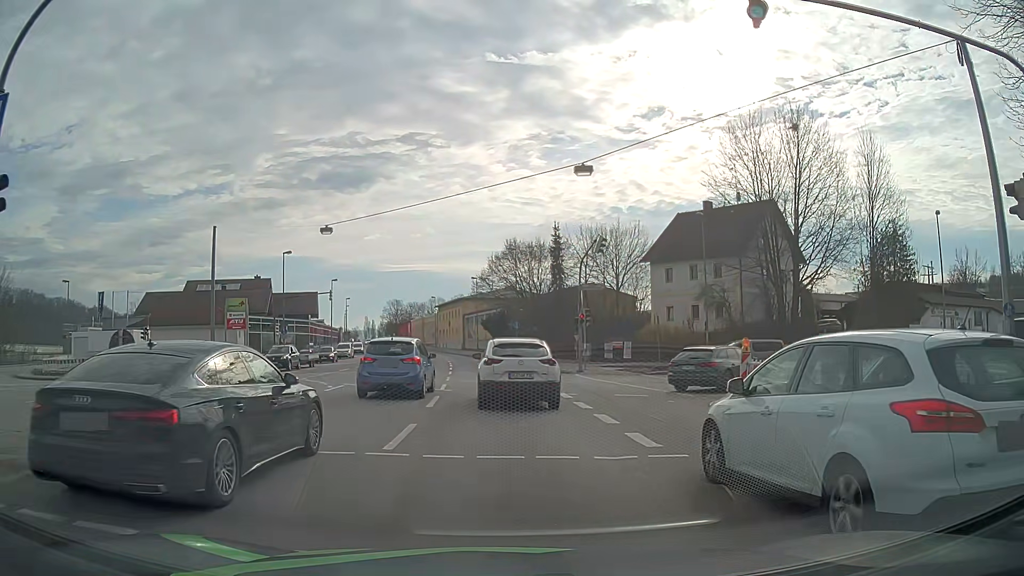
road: primary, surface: asphalt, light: Day
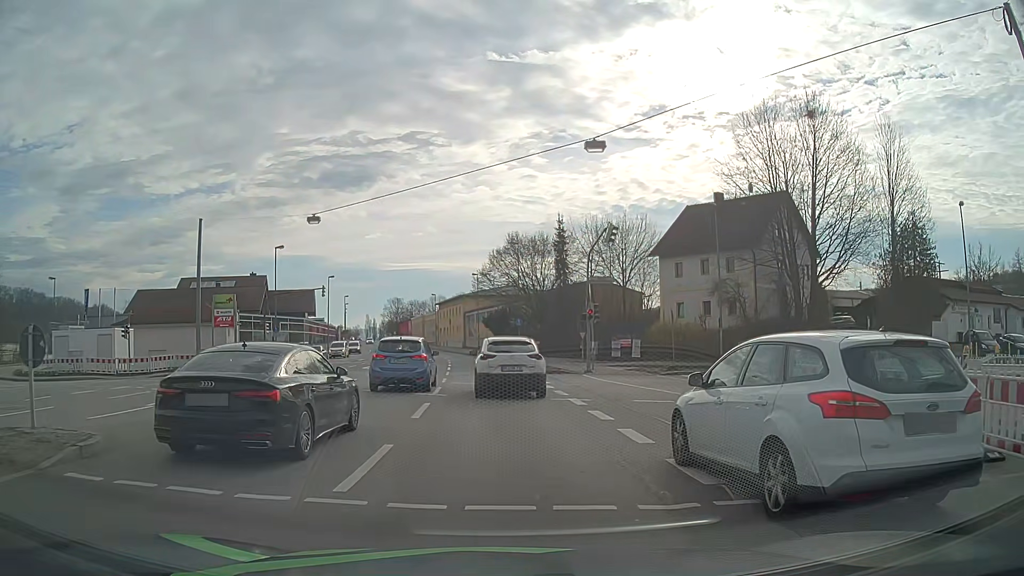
(0.0, +2.8) m; +1°
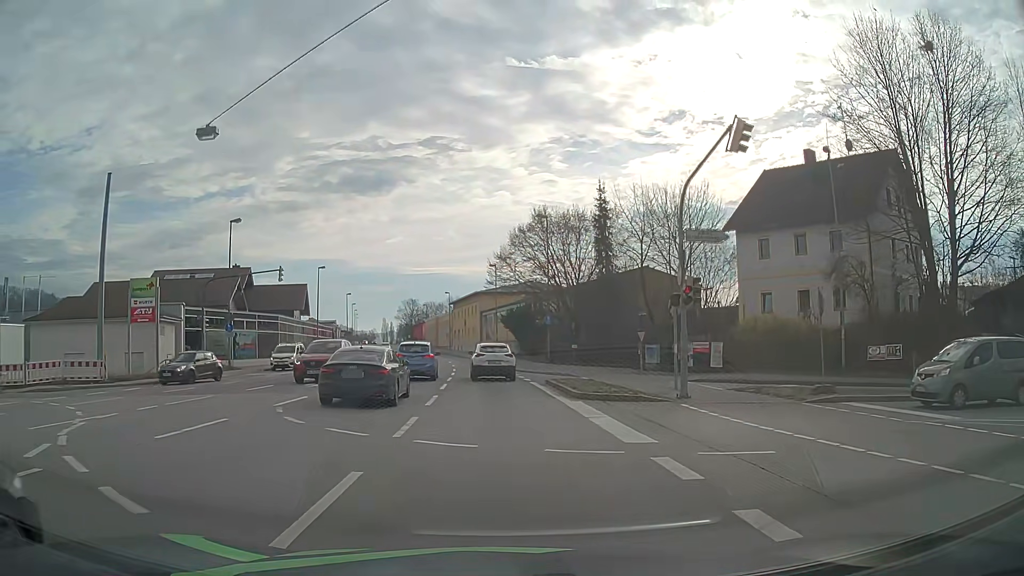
(-0.2, +14.9) m; -1°
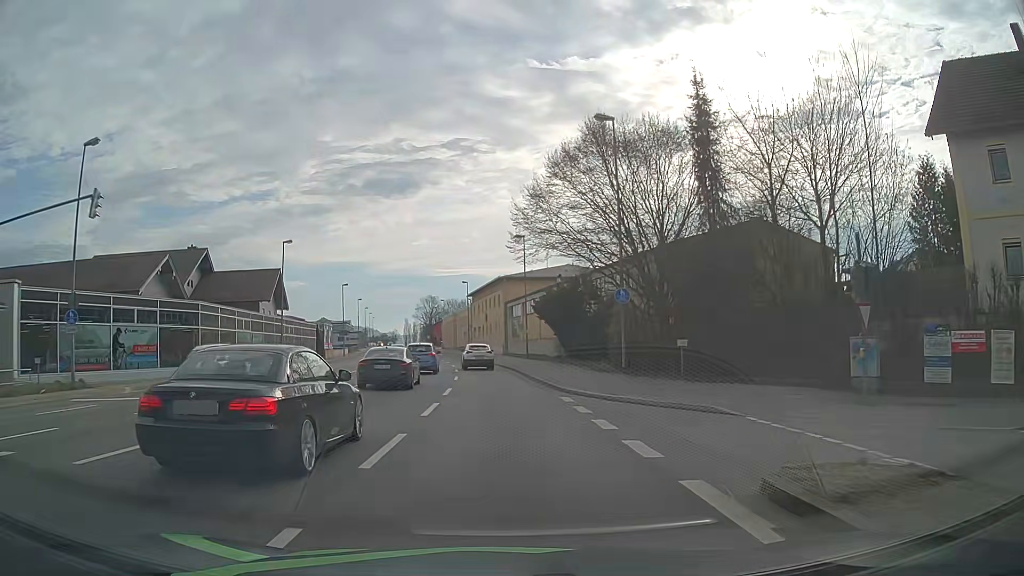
(-0.5, +20.6) m; -2°
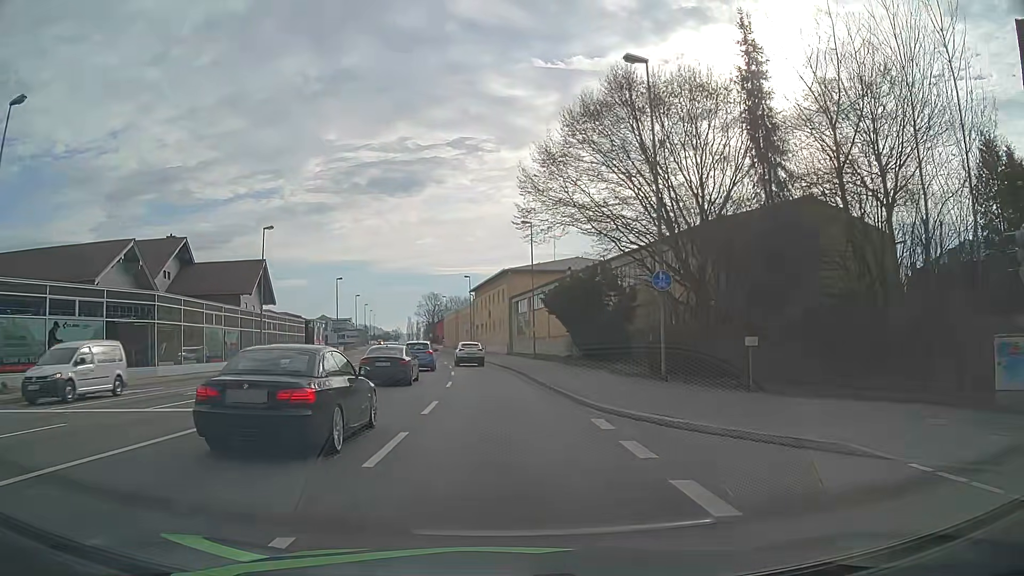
(0.0, +5.9) m; -1°
(0, +10) (0, +20) (-1, +30) (-1, +40) (-2, +50) (-4, +60) (-5, +70) (-7, +80) (-9, +89) (-10, +99) m
